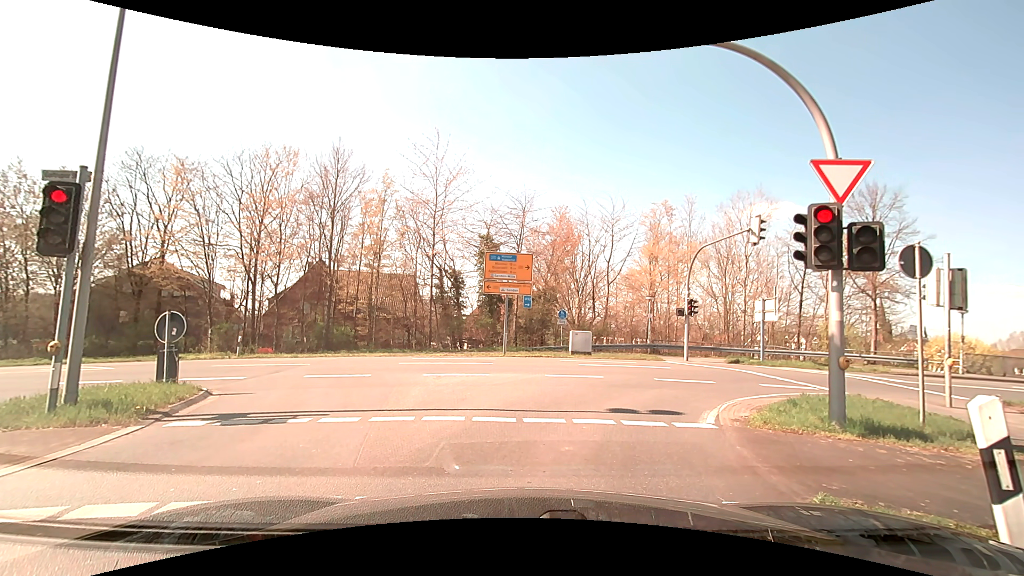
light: Day
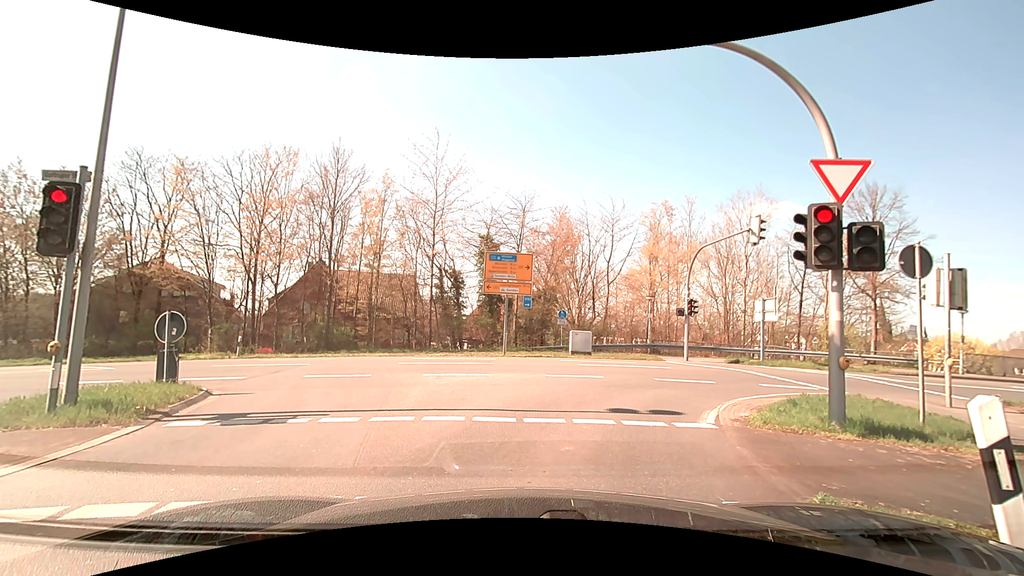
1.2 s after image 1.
(0.0, 0.0) m; 0°
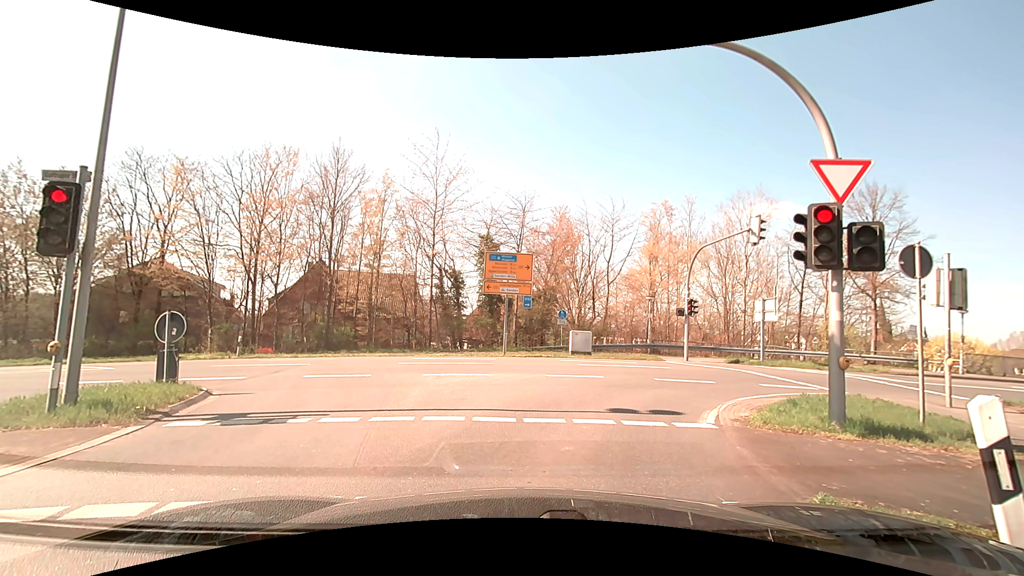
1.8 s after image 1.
(0.0, 0.0) m; 0°
